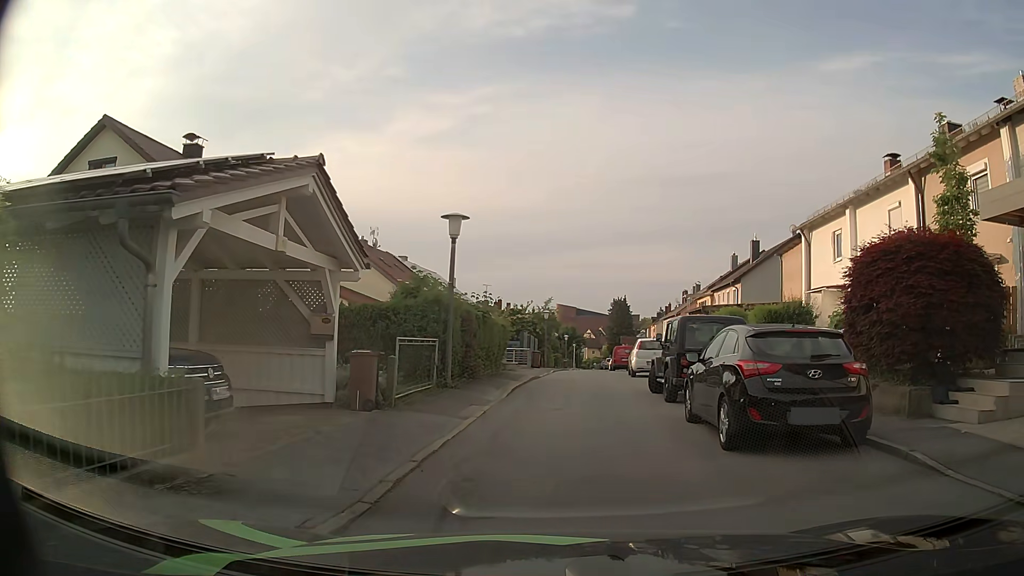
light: Day
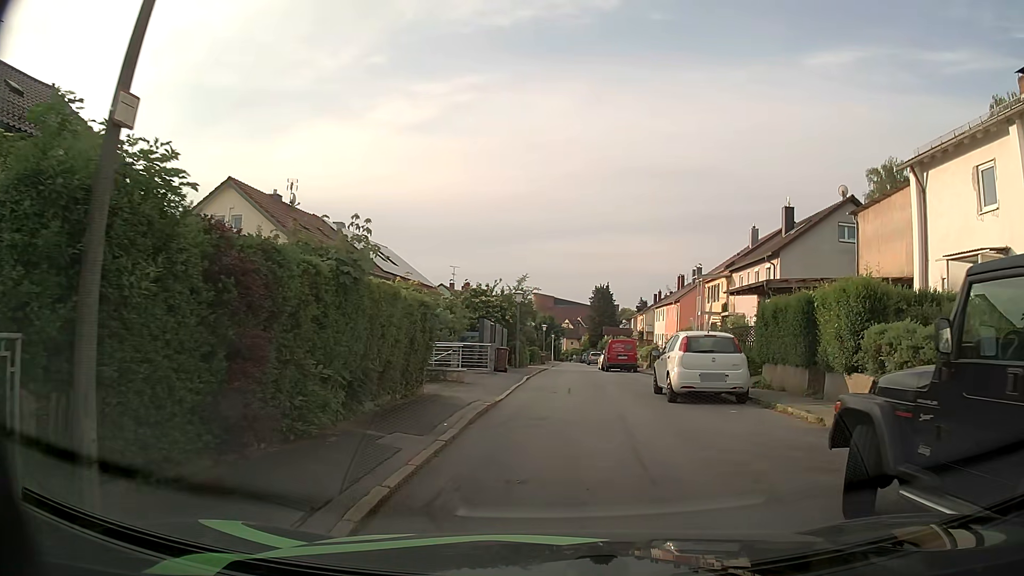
(+0.2, +11.8) m; +3°
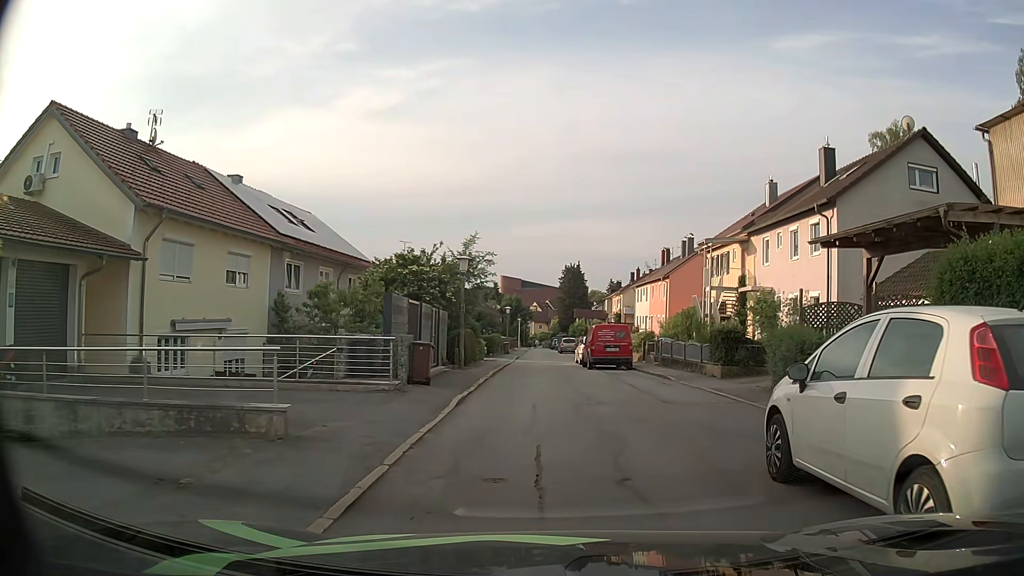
(+0.2, +10.6) m; +3°
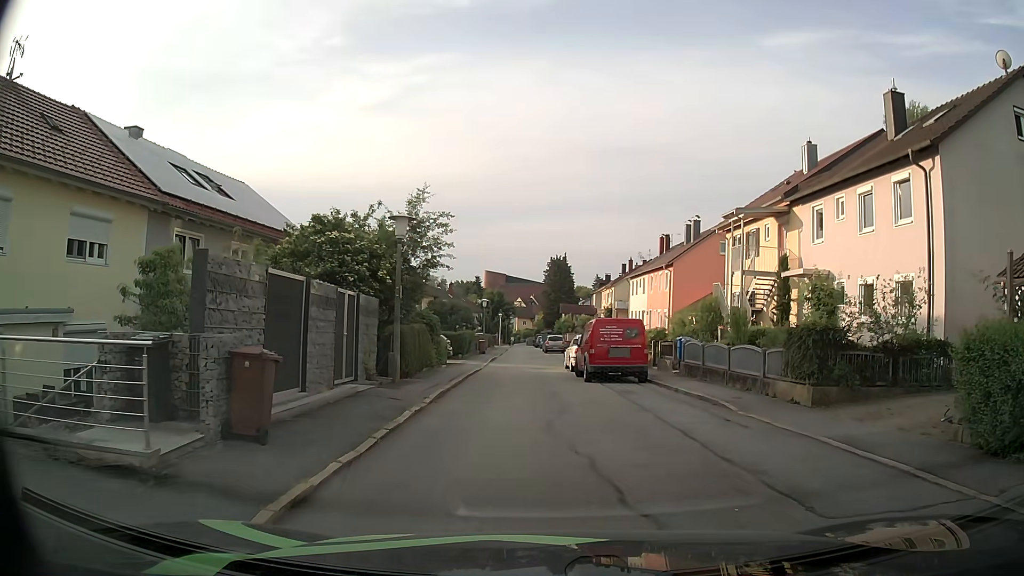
(0.0, +8.0) m; 0°
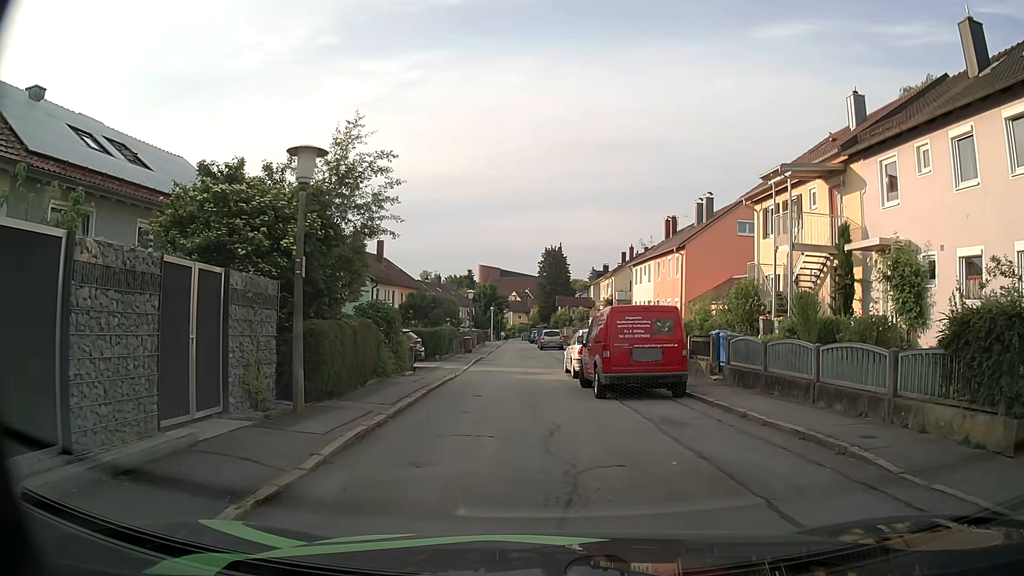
(+0.1, +6.0) m; +1°
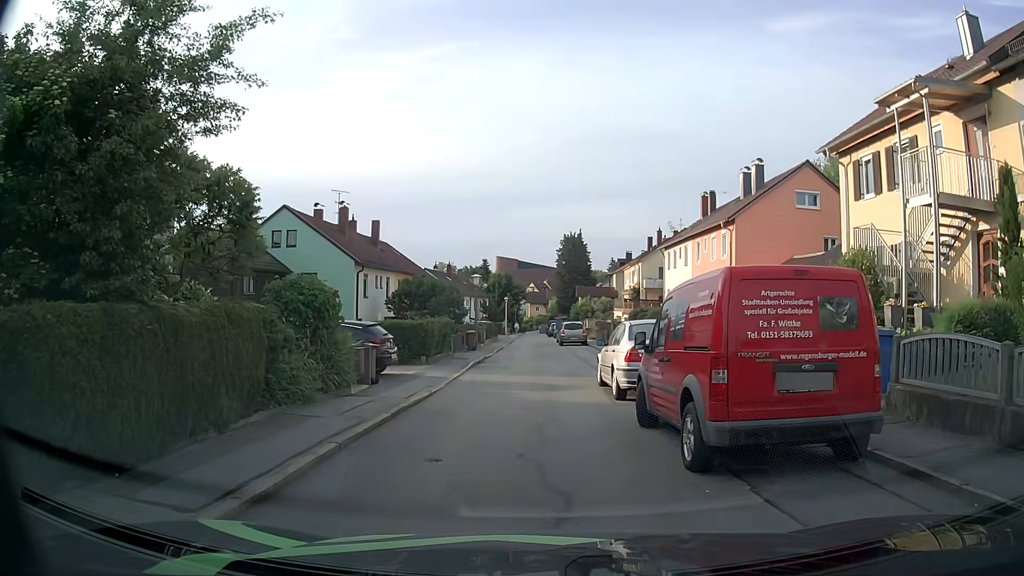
(-0.1, +7.2) m; -1°
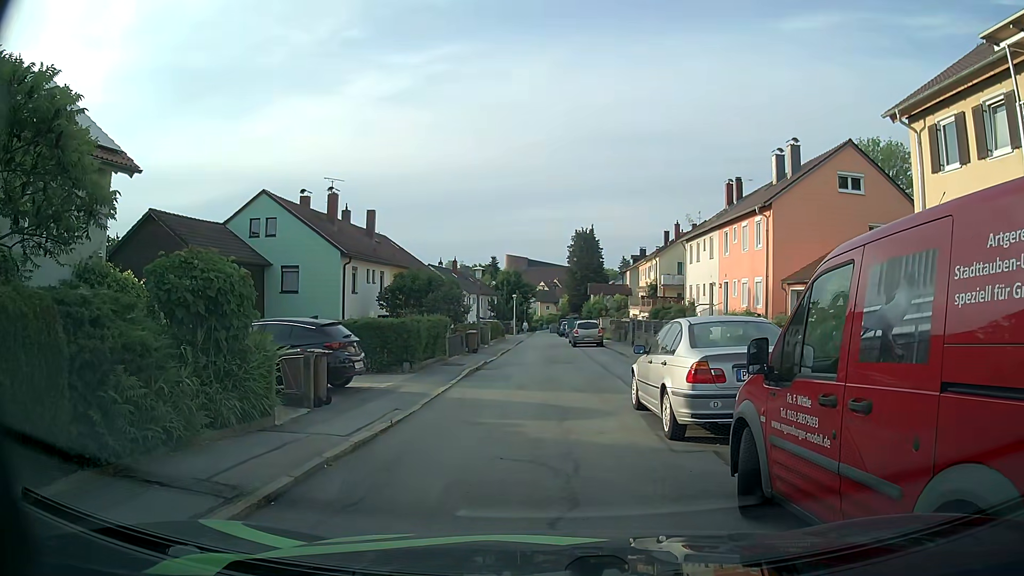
(-0.1, +4.1) m; -2°
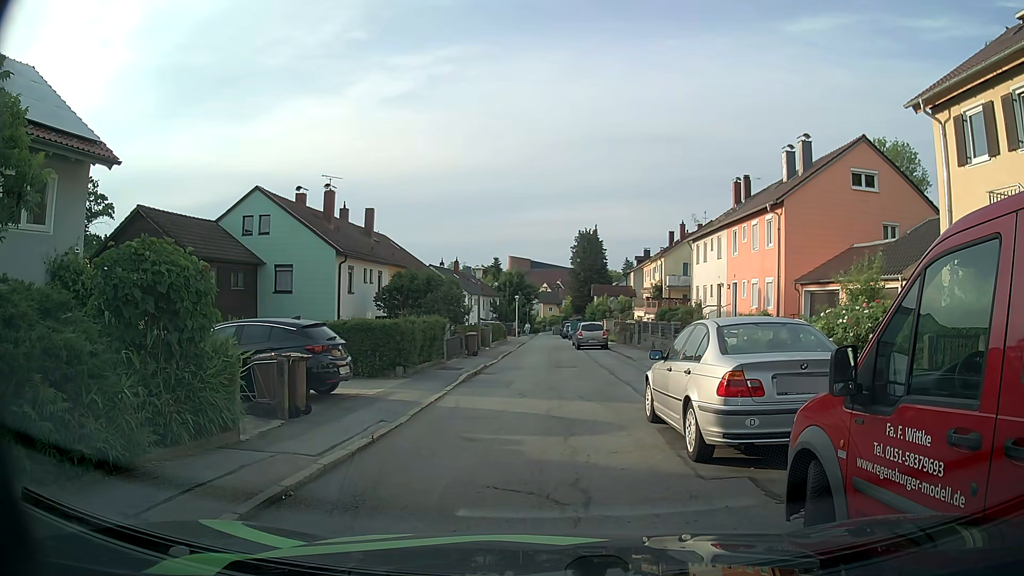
(0.0, +1.1) m; 0°
